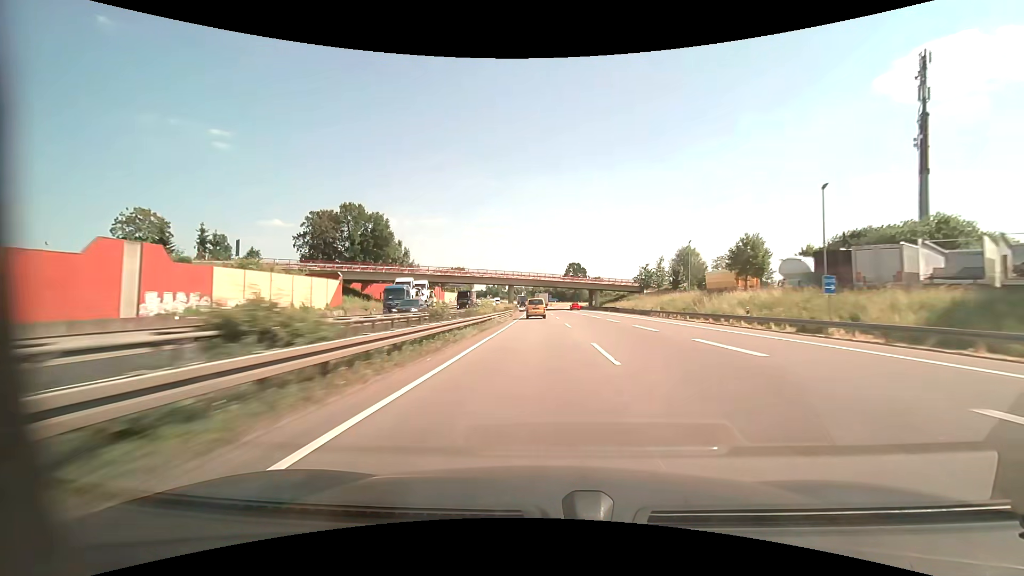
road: motorway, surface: asphalt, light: Day
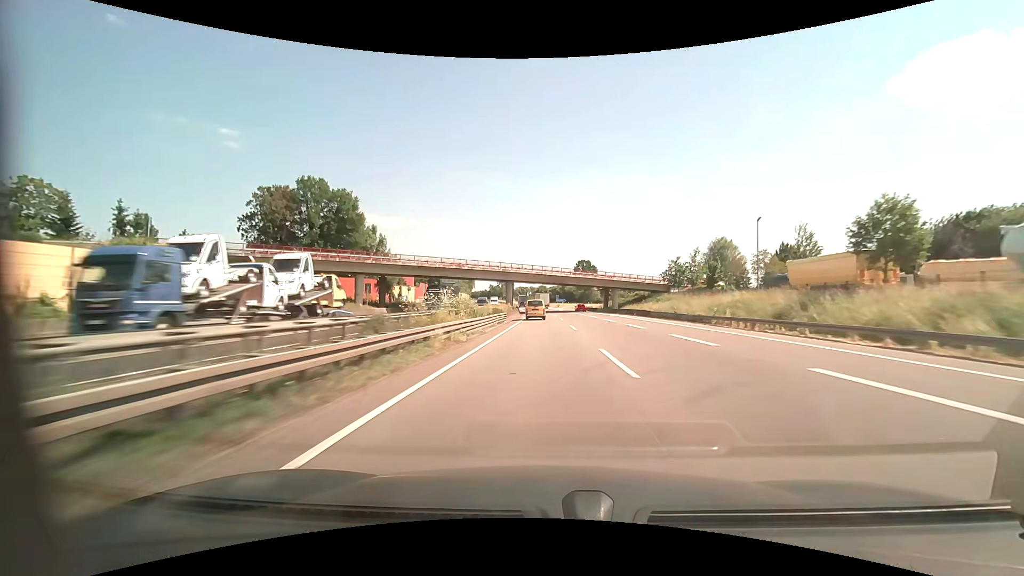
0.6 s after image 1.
(-0.1, +19.6) m; -1°
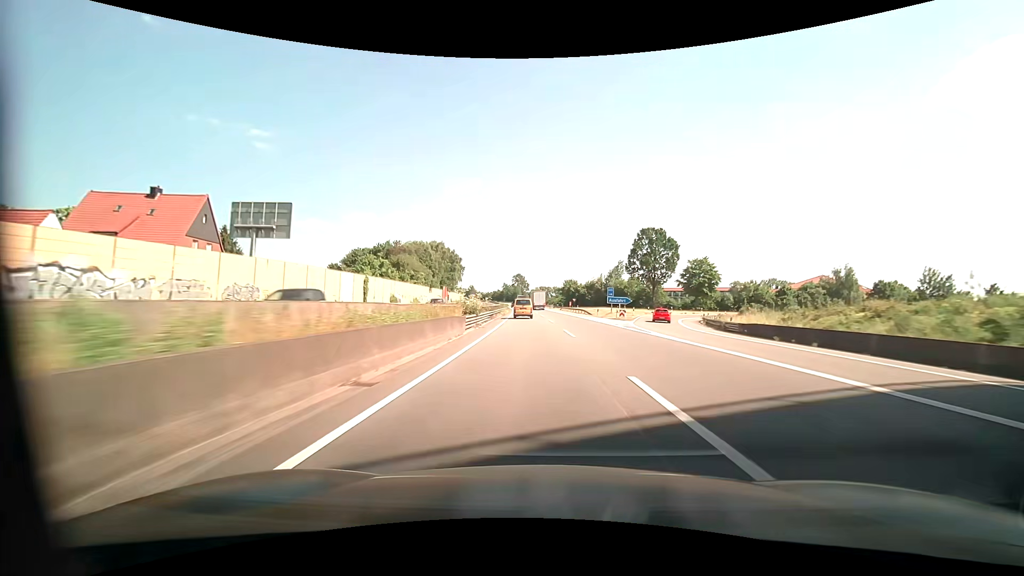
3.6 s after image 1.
(-1.7, +95.6) m; -3°
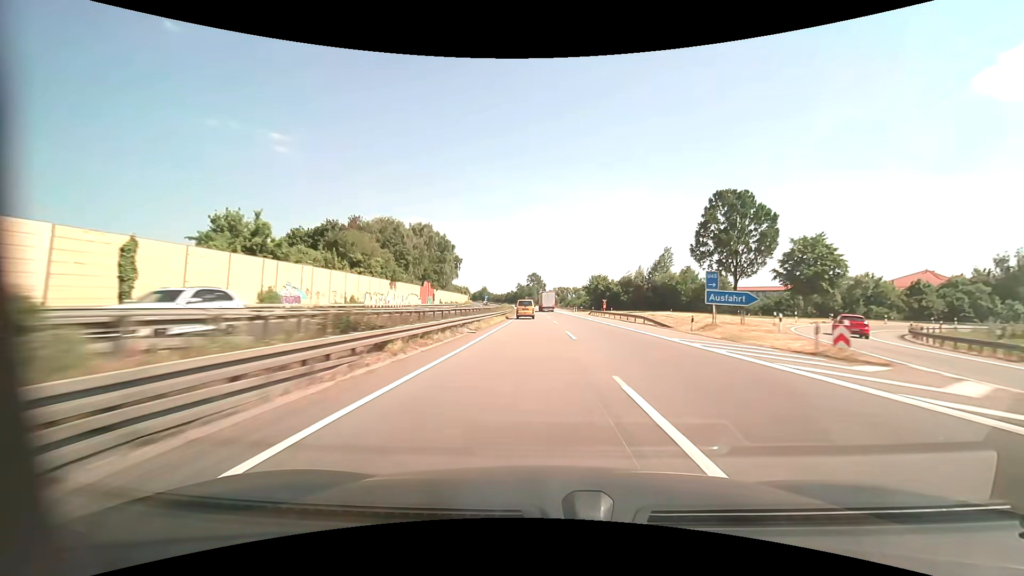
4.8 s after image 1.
(-0.8, +37.1) m; -2°
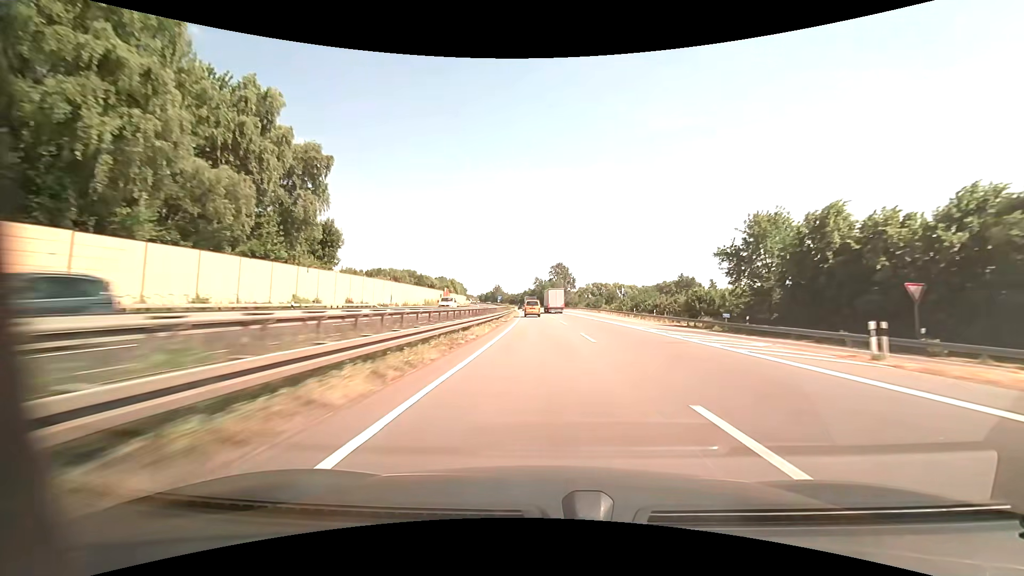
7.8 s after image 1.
(-2.8, +91.4) m; -3°
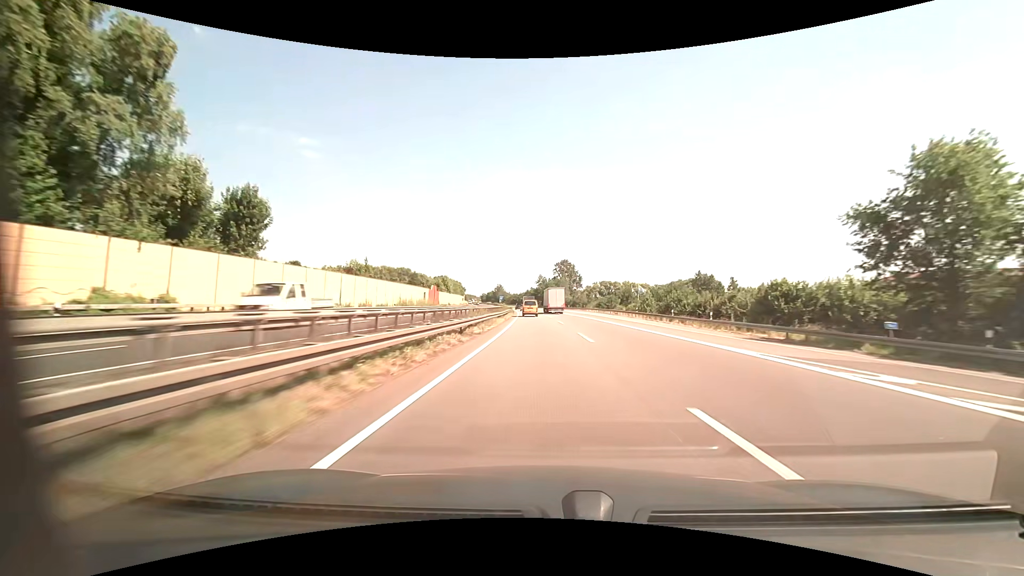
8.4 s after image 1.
(-0.1, +18.3) m; 0°
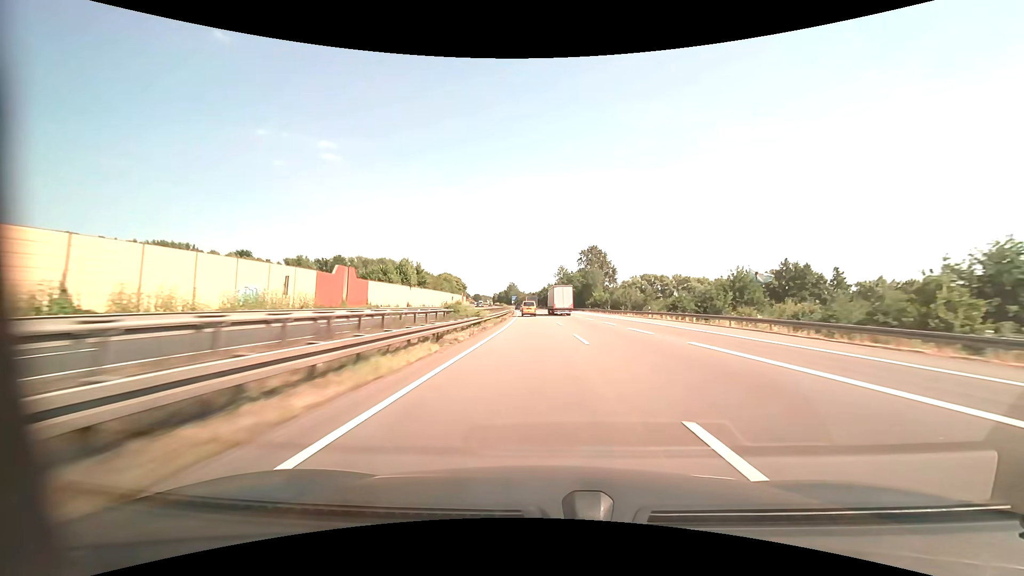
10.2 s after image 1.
(-1.1, +54.8) m; -2°
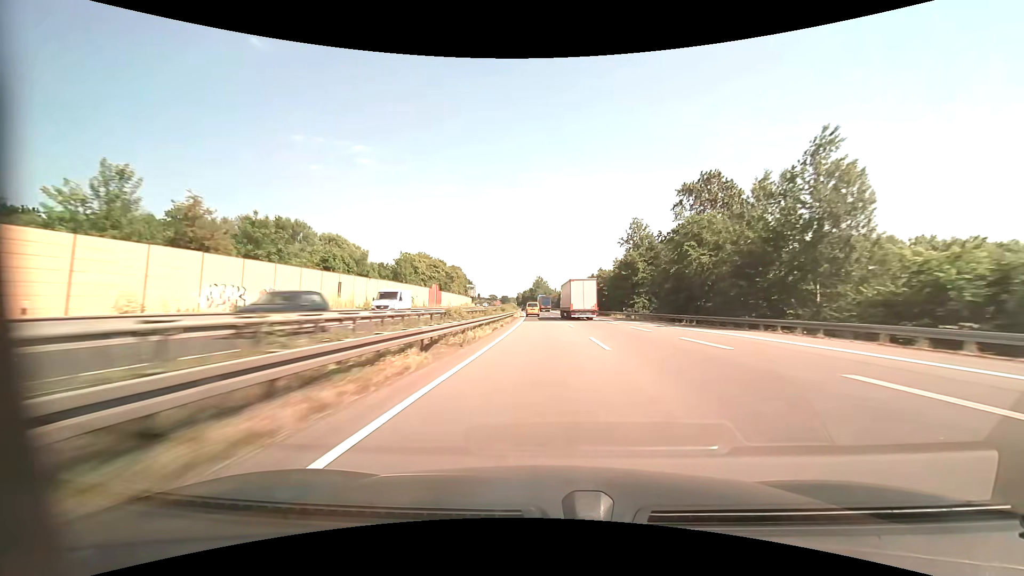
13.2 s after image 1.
(-2.9, +92.4) m; -4°
(0, +10) (0, +20) (0, +30) (-1, +40) (-1, +50) (-1, +60) (-2, +70) (-2, +80) (-2, +90) (-3, +100) m
